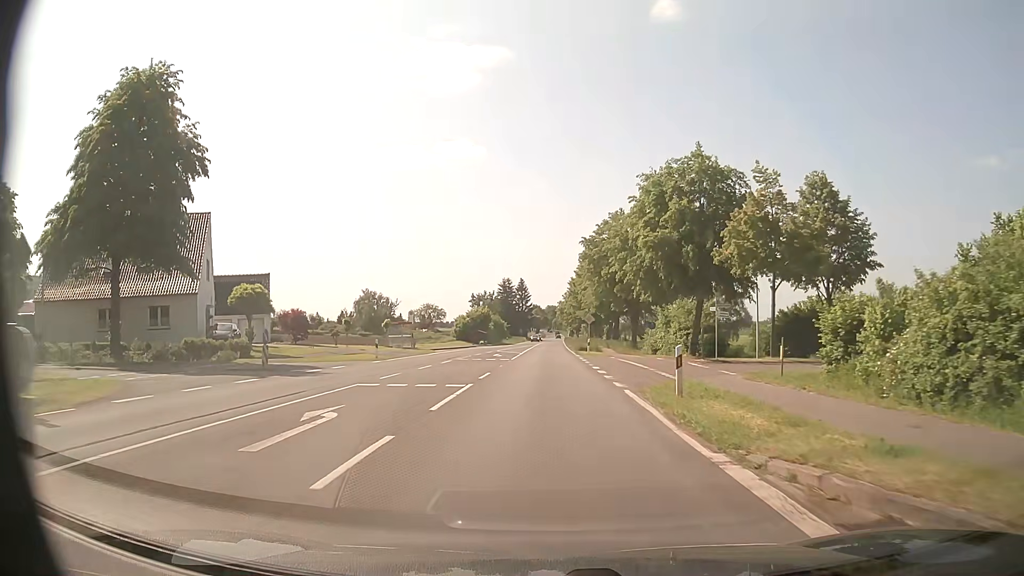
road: primary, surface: asphalt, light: Day
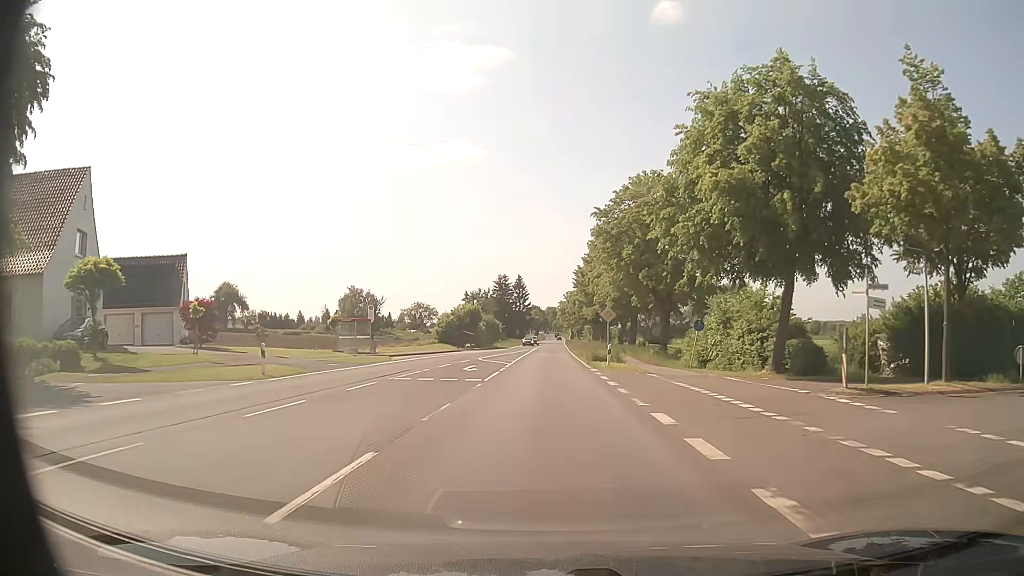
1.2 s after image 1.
(0.0, +15.6) m; 0°
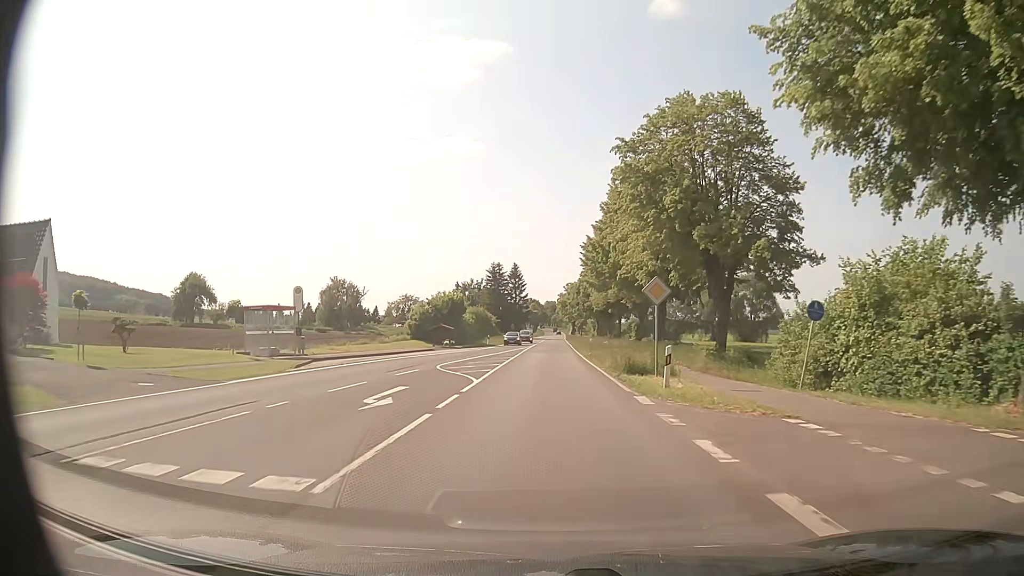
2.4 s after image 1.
(0.0, +15.6) m; 0°
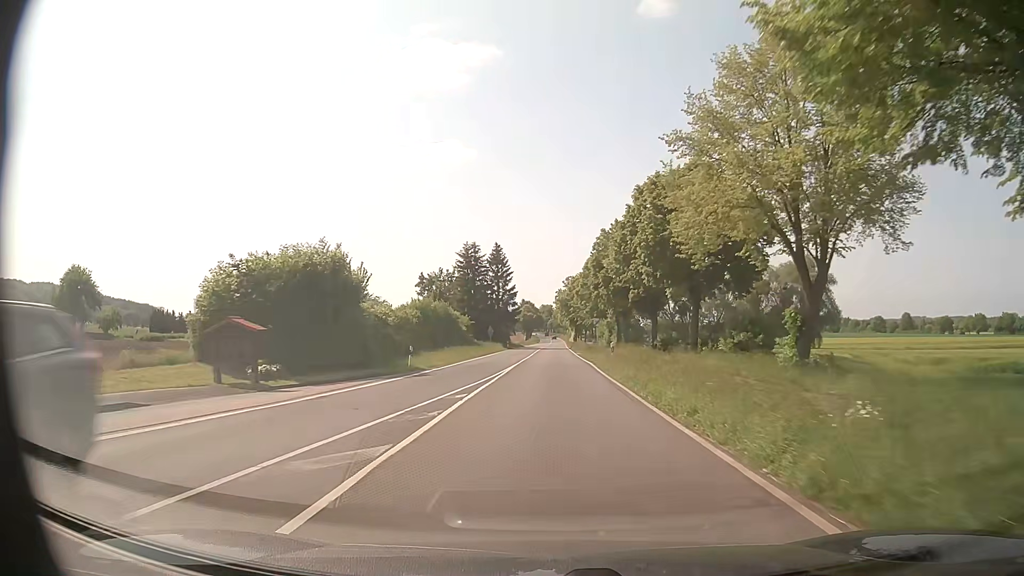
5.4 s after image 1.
(+0.1, +40.6) m; 0°
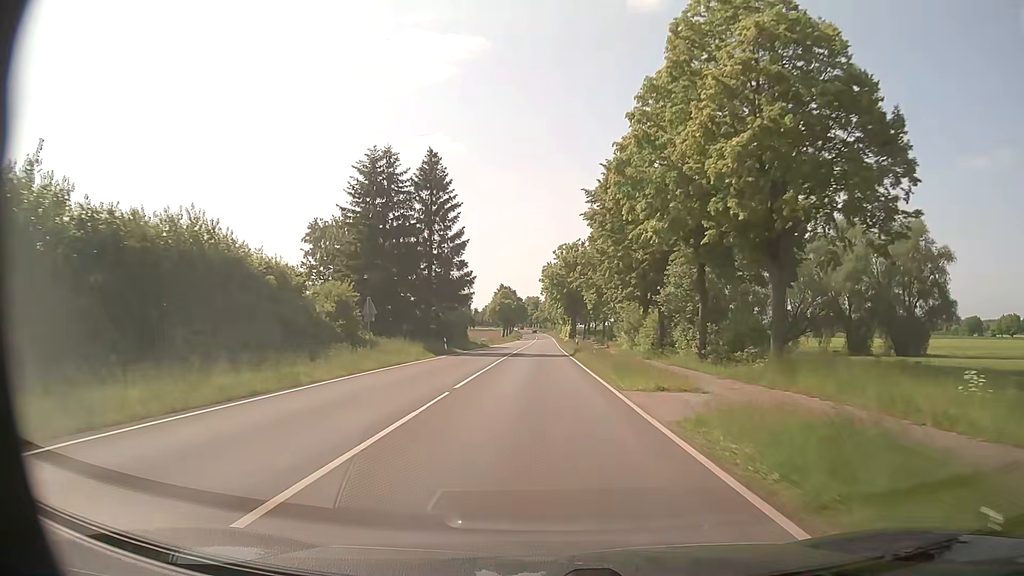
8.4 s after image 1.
(+0.6, +50.9) m; +1°
(0, +10) (0, +20) (0, +30) (0, +40) (0, +50) (0, +60) (0, +70) (0, +80) (0, +90) (0, +100) m
